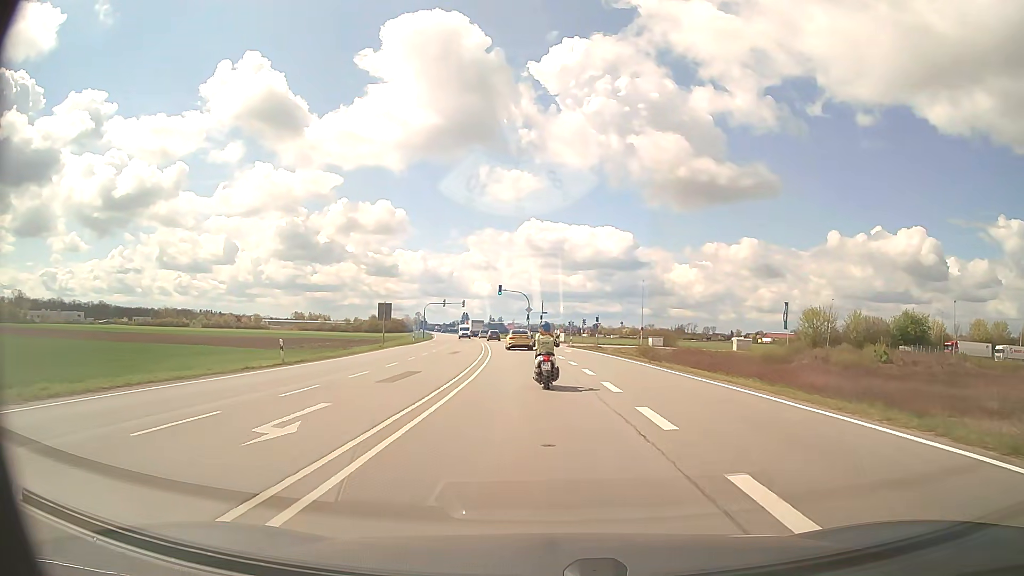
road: secondary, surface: asphalt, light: Day
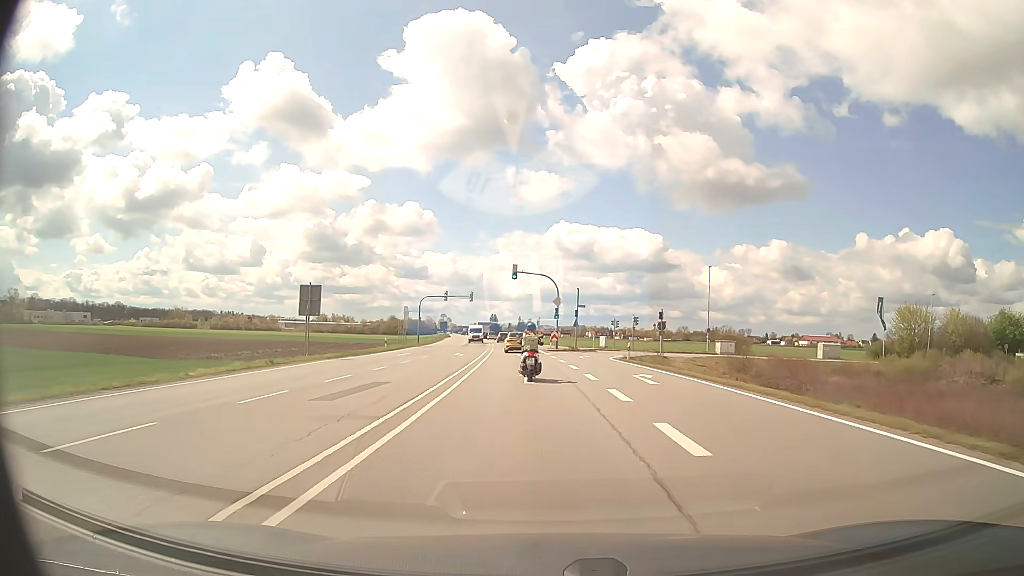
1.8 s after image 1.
(-0.7, +26.1) m; -3°
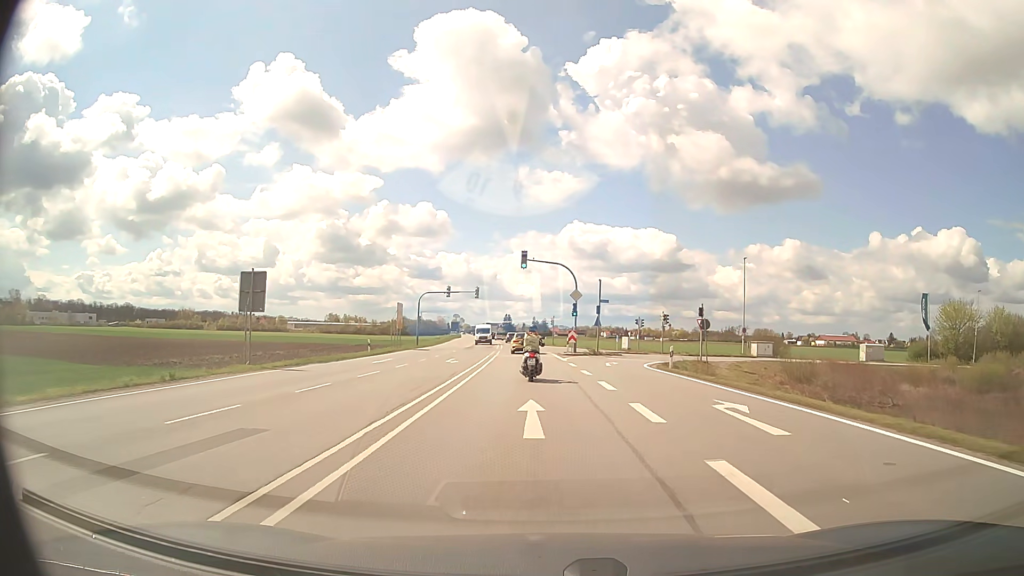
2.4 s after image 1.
(-0.1, +9.0) m; -1°
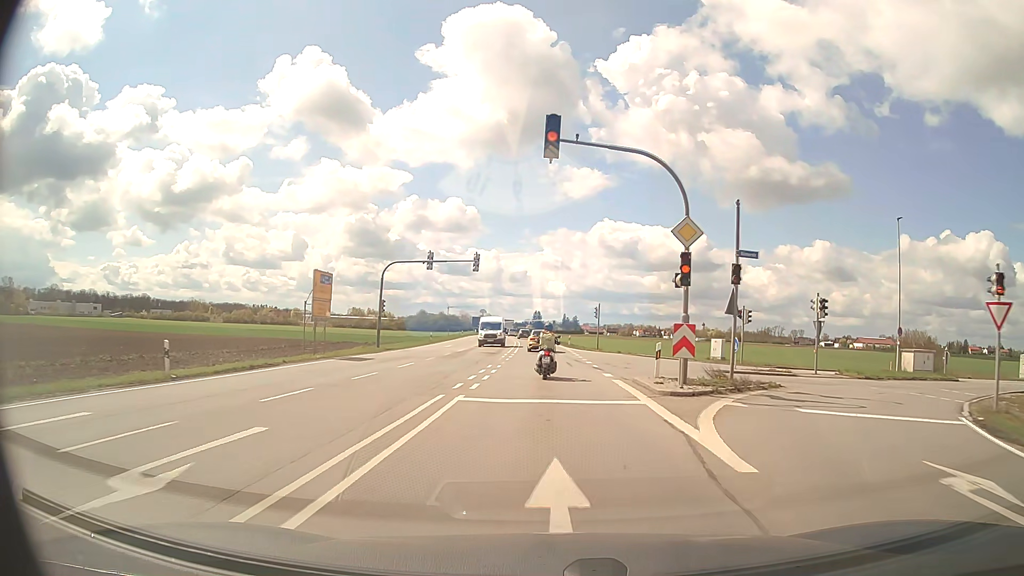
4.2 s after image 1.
(-0.8, +27.4) m; -3°
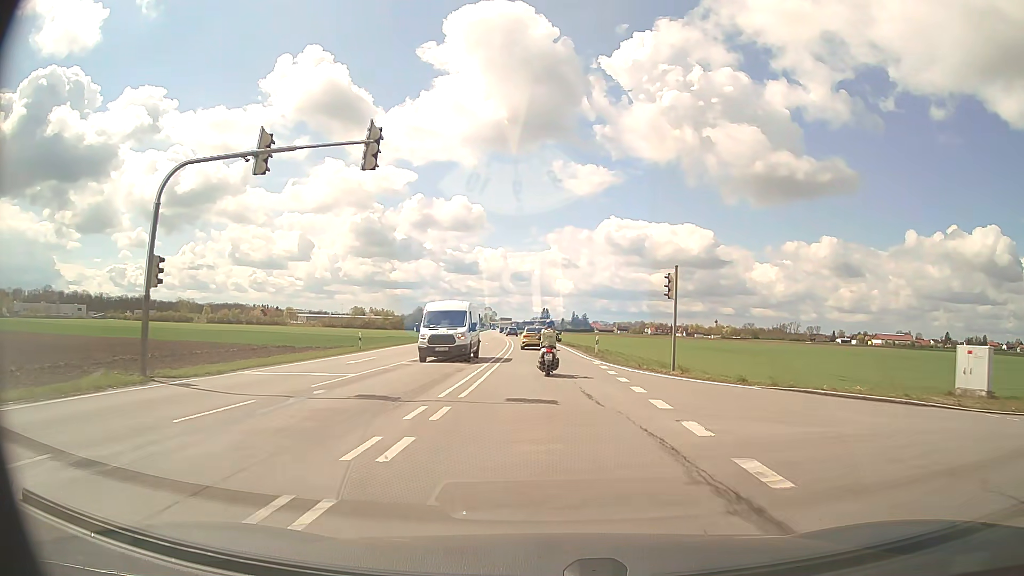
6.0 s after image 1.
(-0.1, +27.1) m; -1°
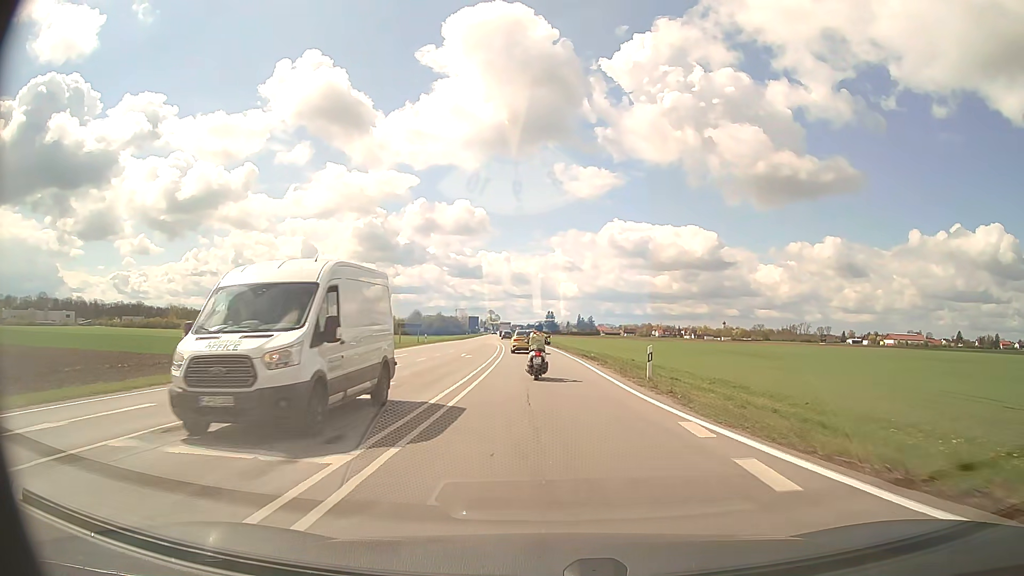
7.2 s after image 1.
(0.0, +17.9) m; -1°
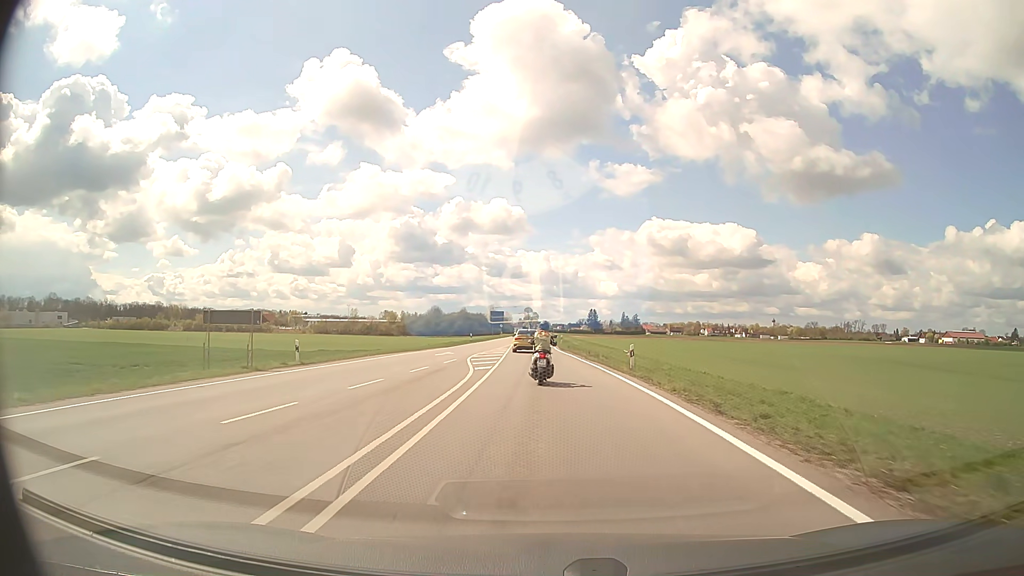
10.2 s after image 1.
(-1.1, +45.3) m; -3°
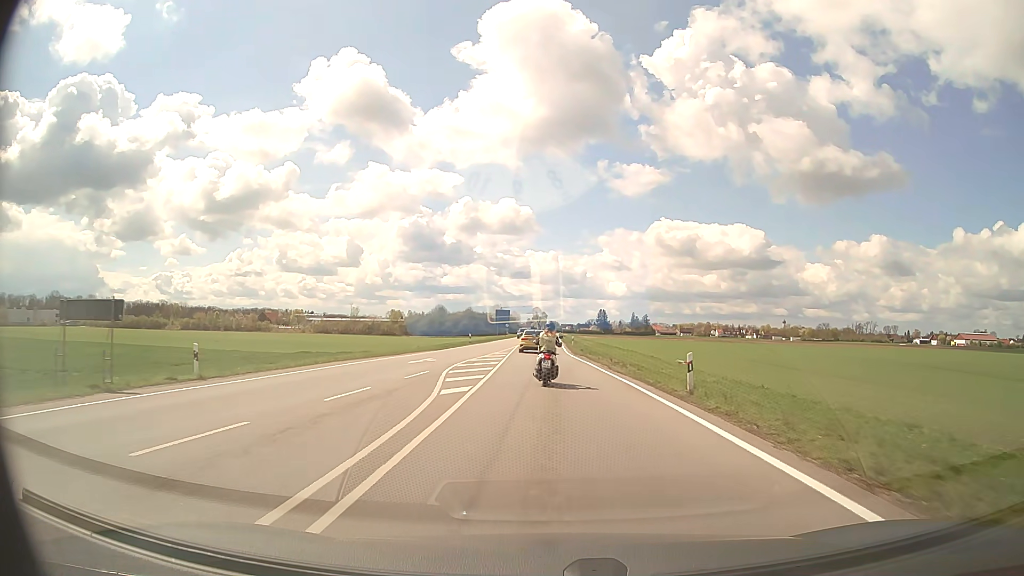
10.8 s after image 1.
(-0.1, +8.9) m; -1°
(0, +10) (0, +20) (0, +30) (0, +40) (0, +50) (0, +60) (0, +70) (0, +80) (0, +90) (0, +100) m
